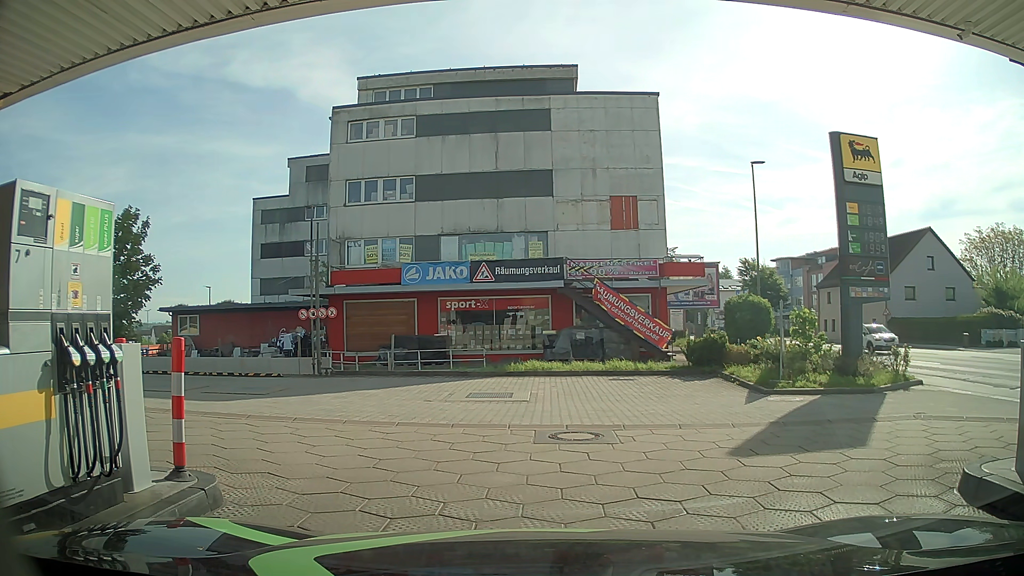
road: service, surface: paving_stones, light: Day
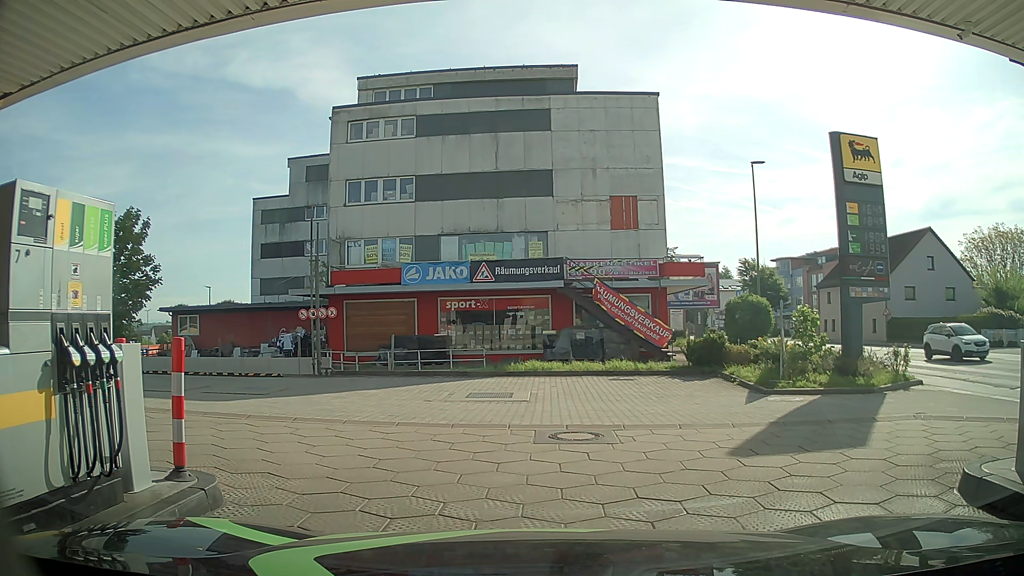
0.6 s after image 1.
(0.0, 0.0) m; 0°
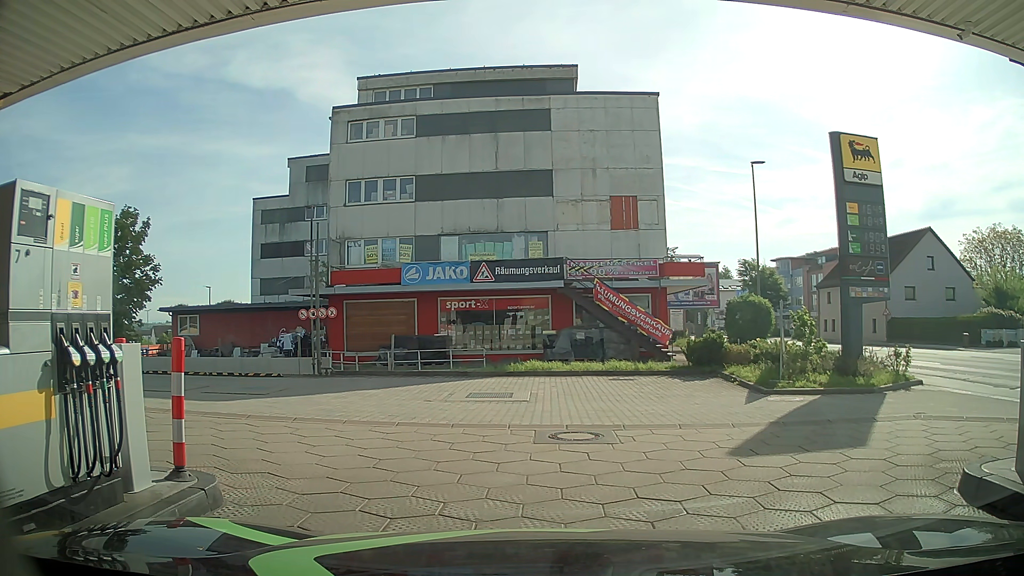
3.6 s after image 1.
(0.0, 0.0) m; 0°
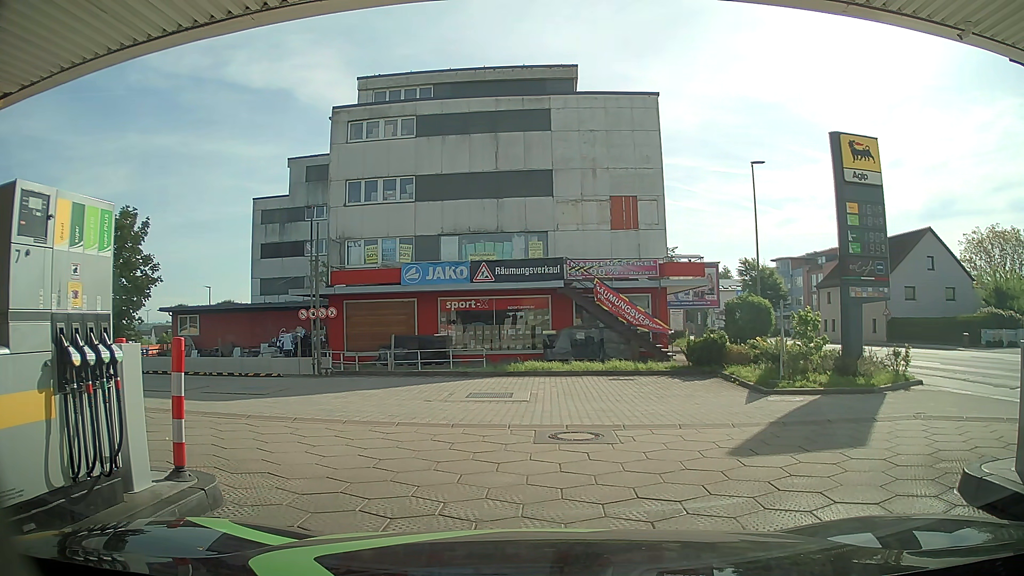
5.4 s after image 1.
(0.0, 0.0) m; 0°
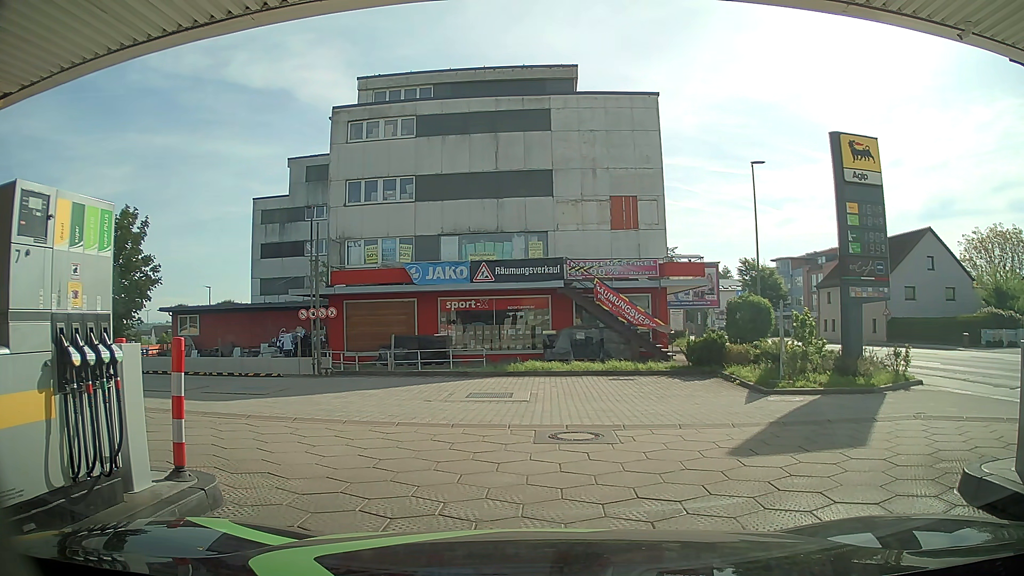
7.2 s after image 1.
(0.0, 0.0) m; 0°
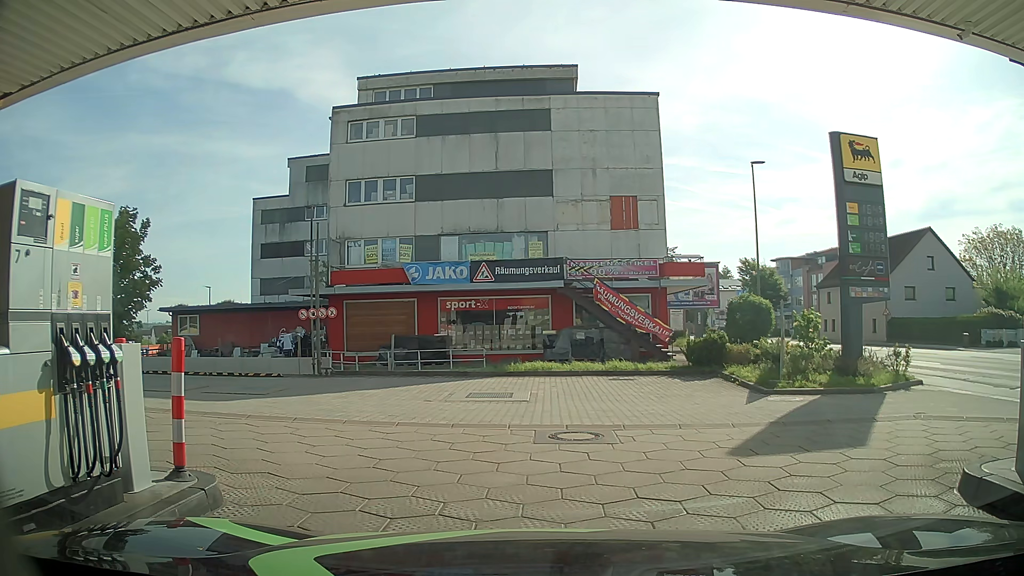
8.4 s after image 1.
(0.0, 0.0) m; 0°
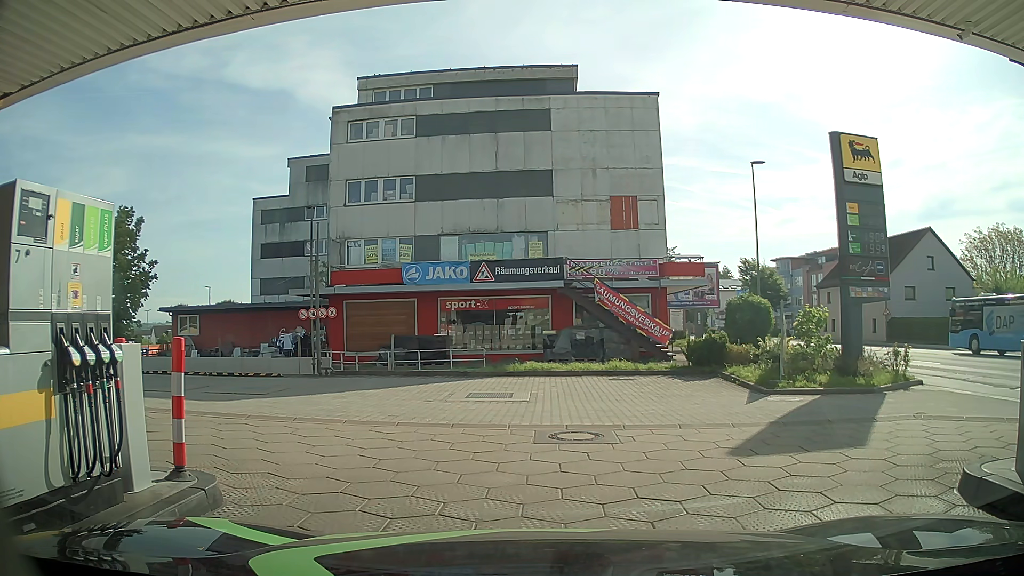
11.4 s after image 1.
(0.0, 0.0) m; 0°
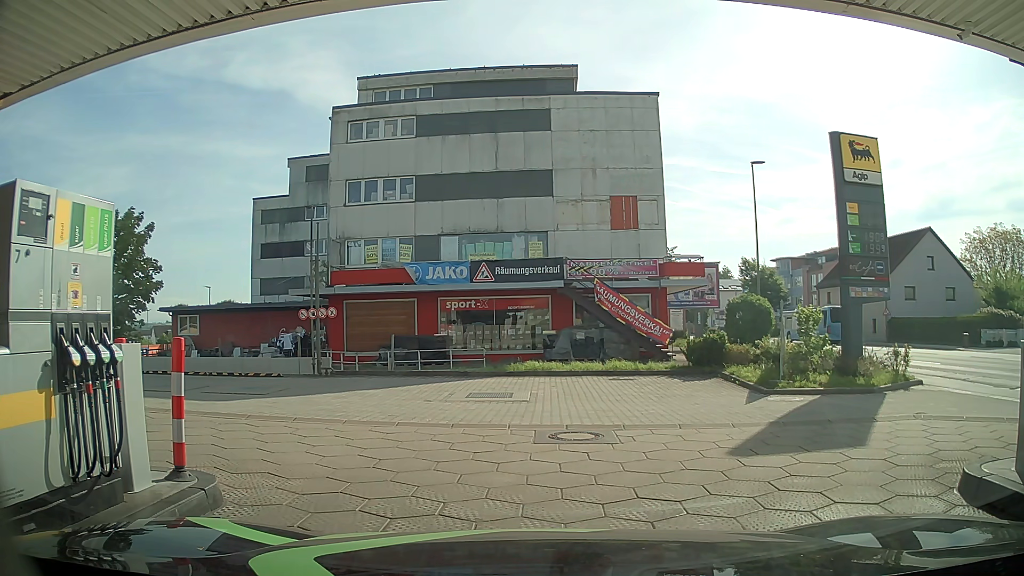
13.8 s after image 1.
(0.0, 0.0) m; 0°
